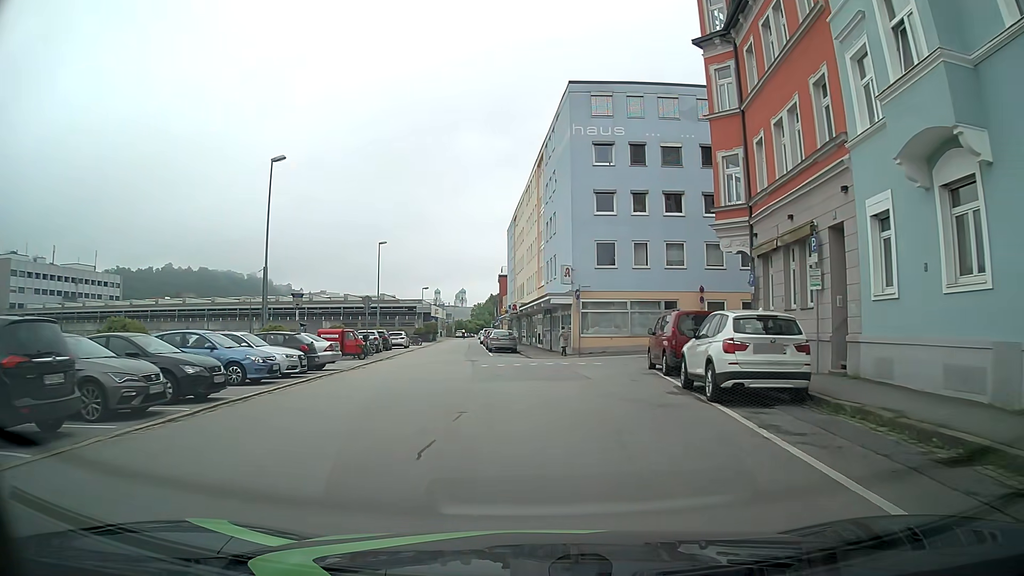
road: residential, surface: asphalt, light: Day
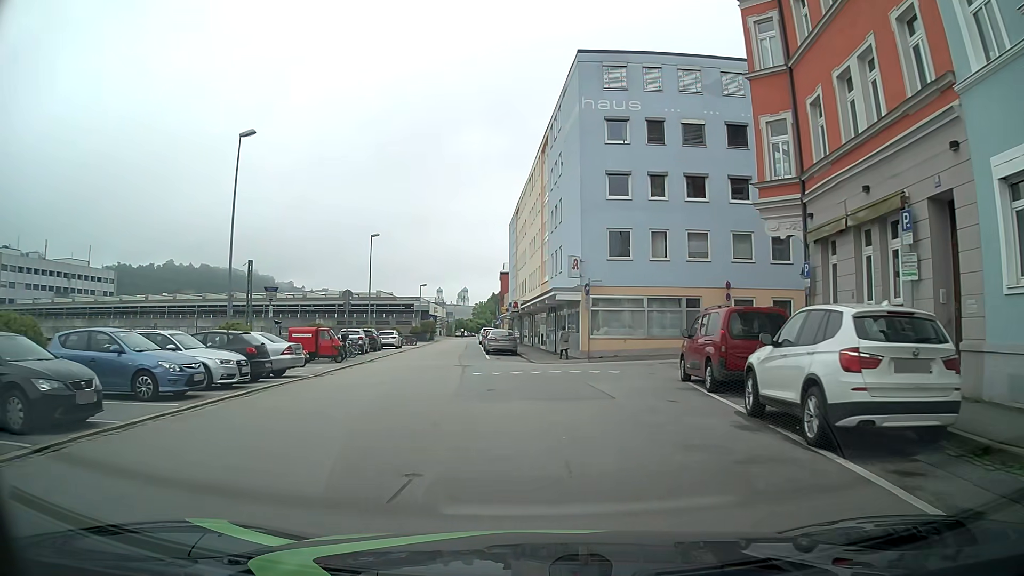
(0.0, +4.5) m; +1°
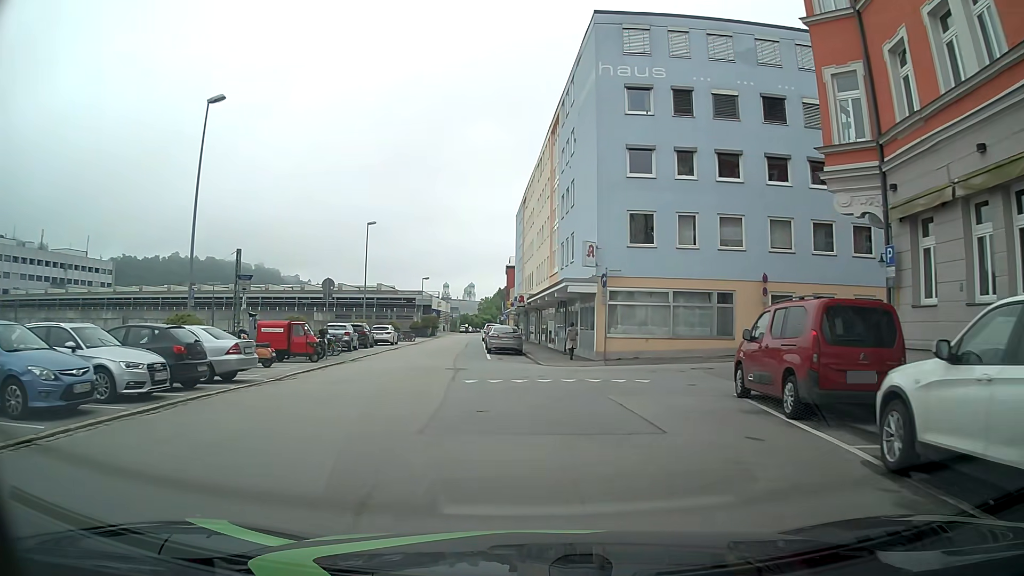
(0.0, +4.2) m; -1°
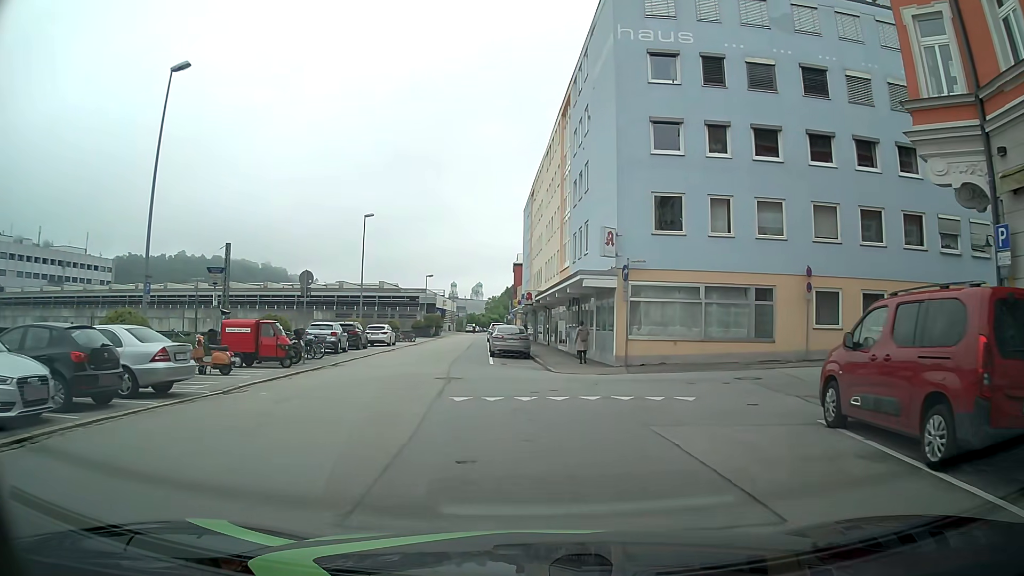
(0.0, +3.8) m; -1°
